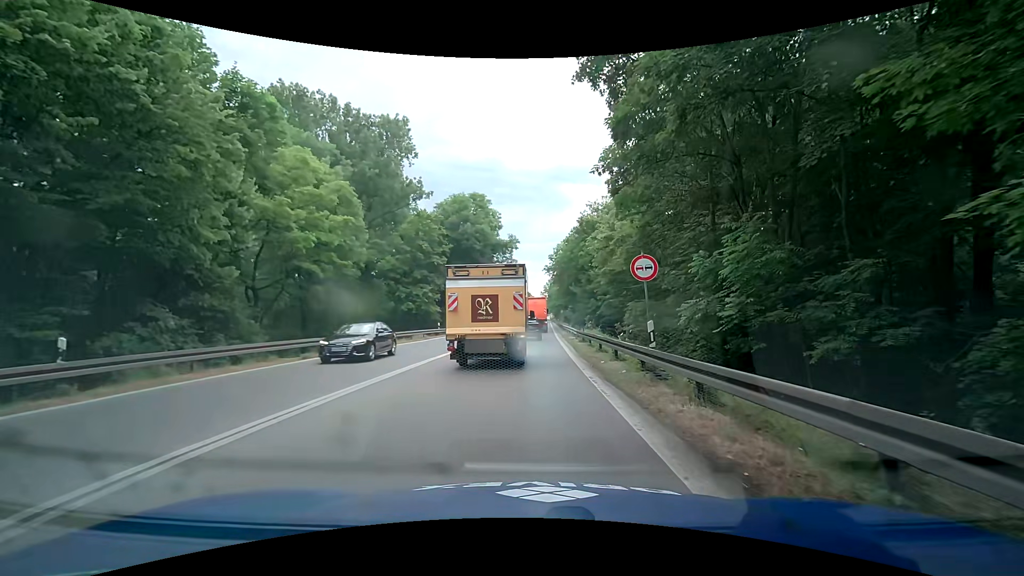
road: trunk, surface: asphalt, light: Day
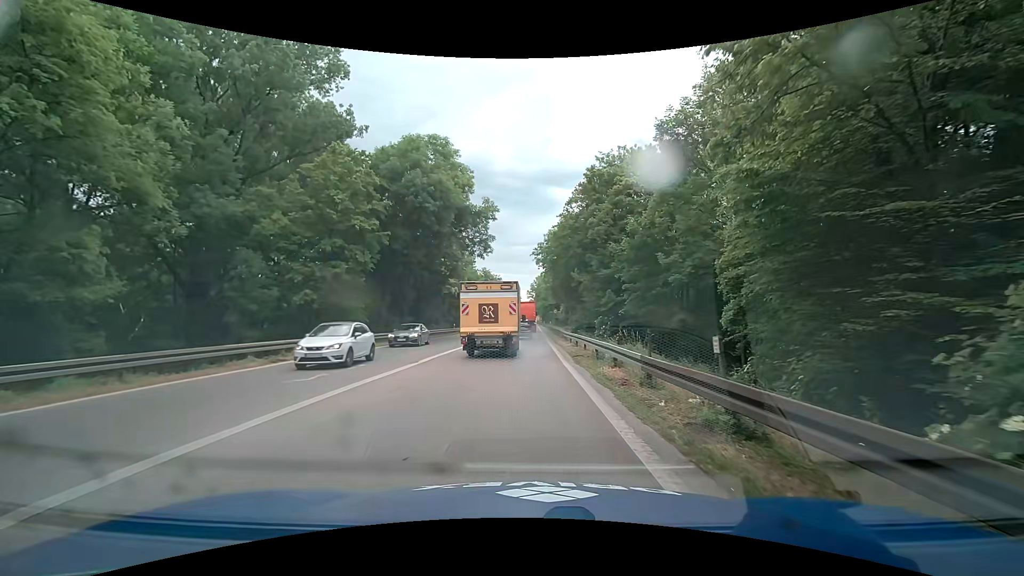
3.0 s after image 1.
(+0.1, +22.1) m; +1°
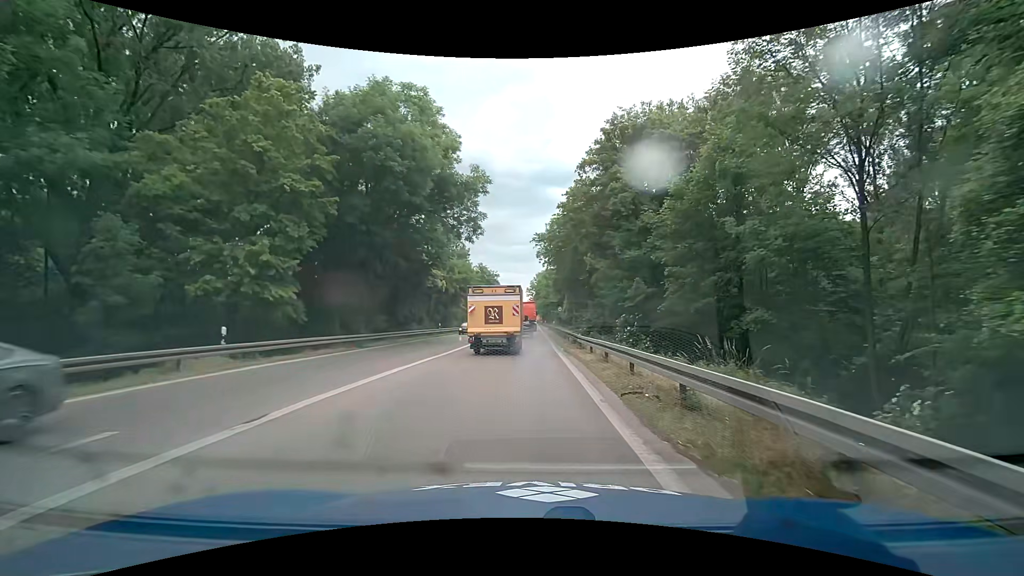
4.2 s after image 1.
(0.0, +10.3) m; 0°
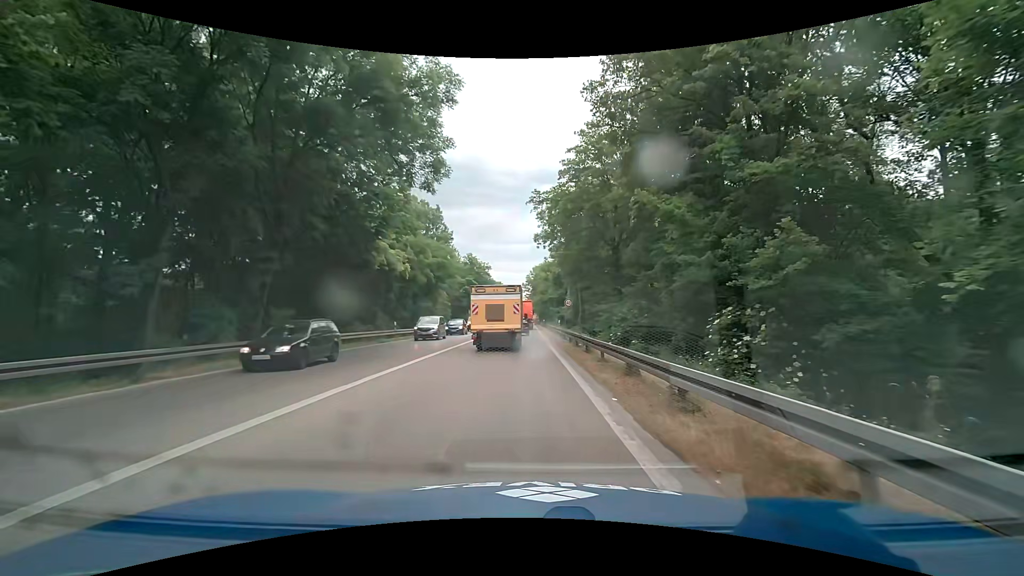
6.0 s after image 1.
(+0.1, +16.5) m; +1°
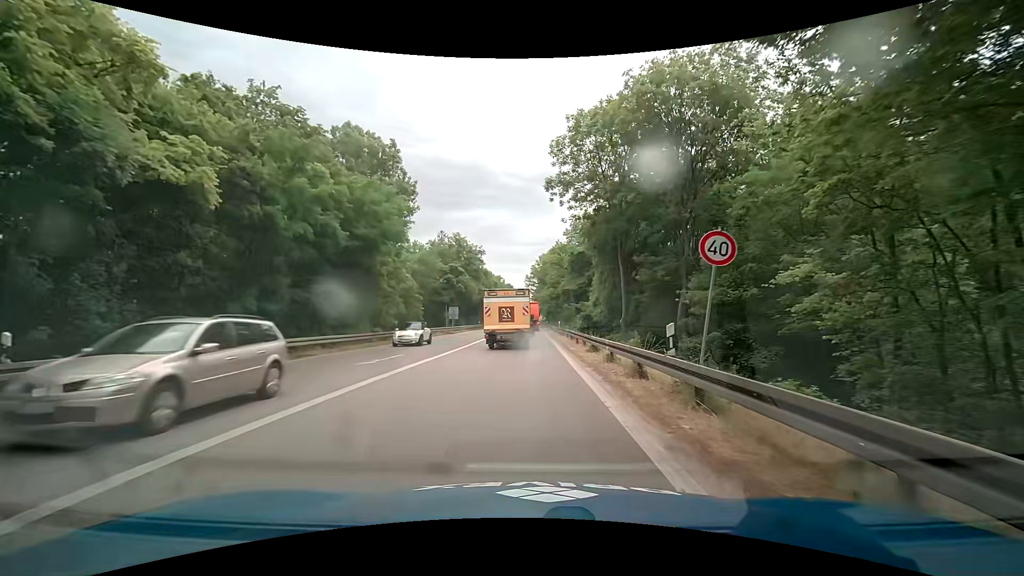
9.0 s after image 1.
(-0.4, +28.4) m; -1°
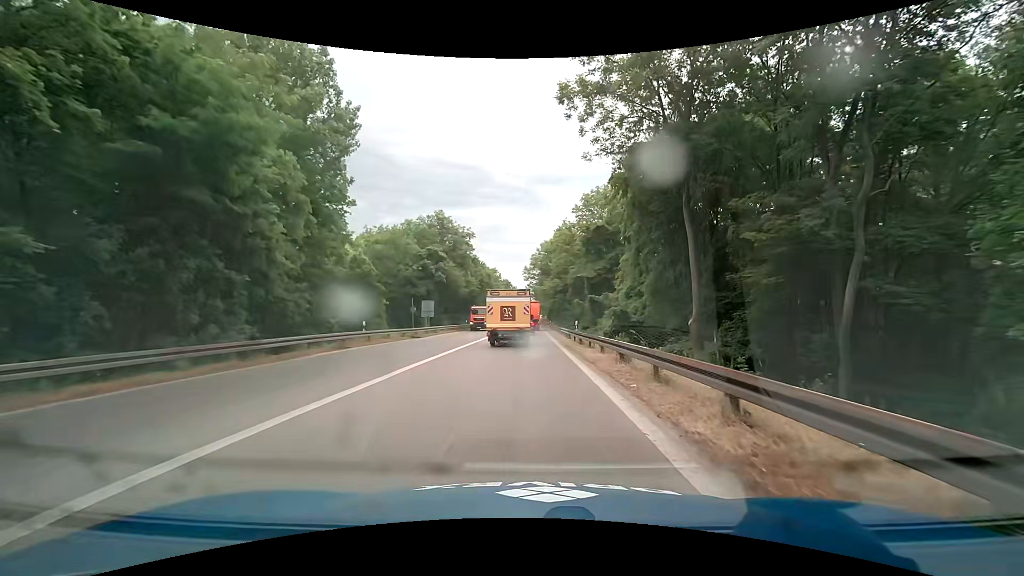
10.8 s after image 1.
(-0.1, +17.0) m; -1°
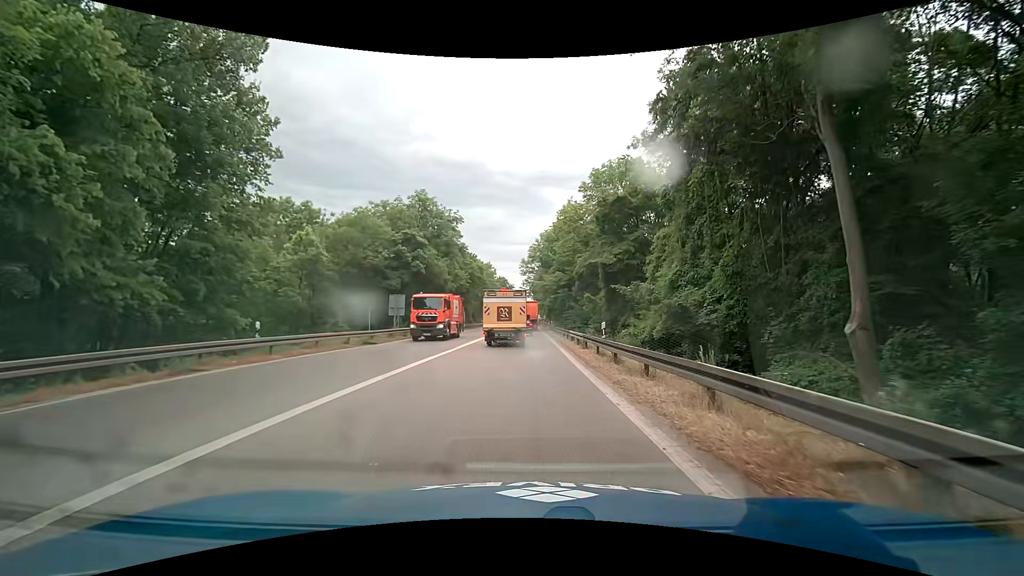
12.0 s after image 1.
(+0.1, +11.2) m; +1°
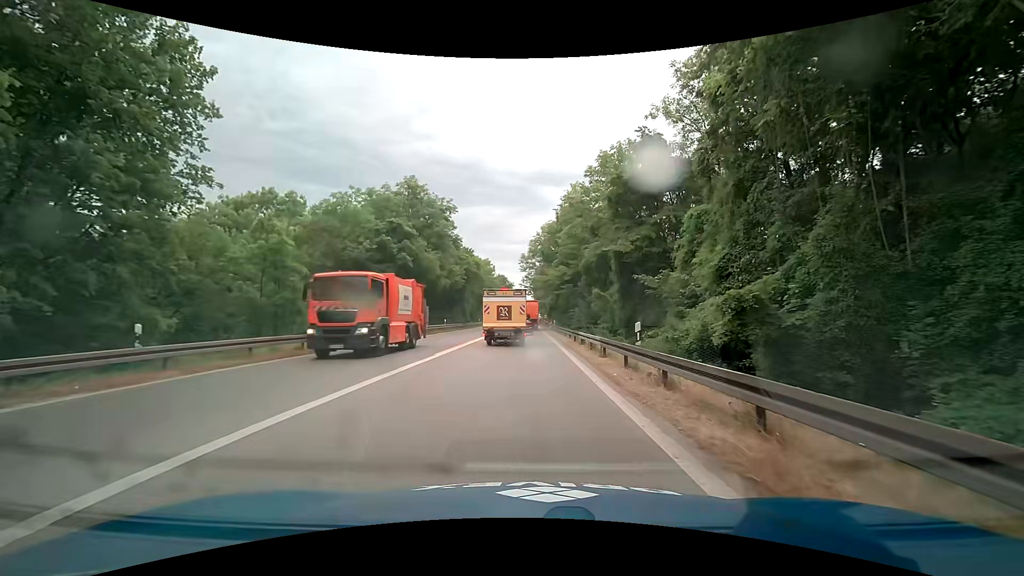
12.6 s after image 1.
(0.0, +5.5) m; -1°
